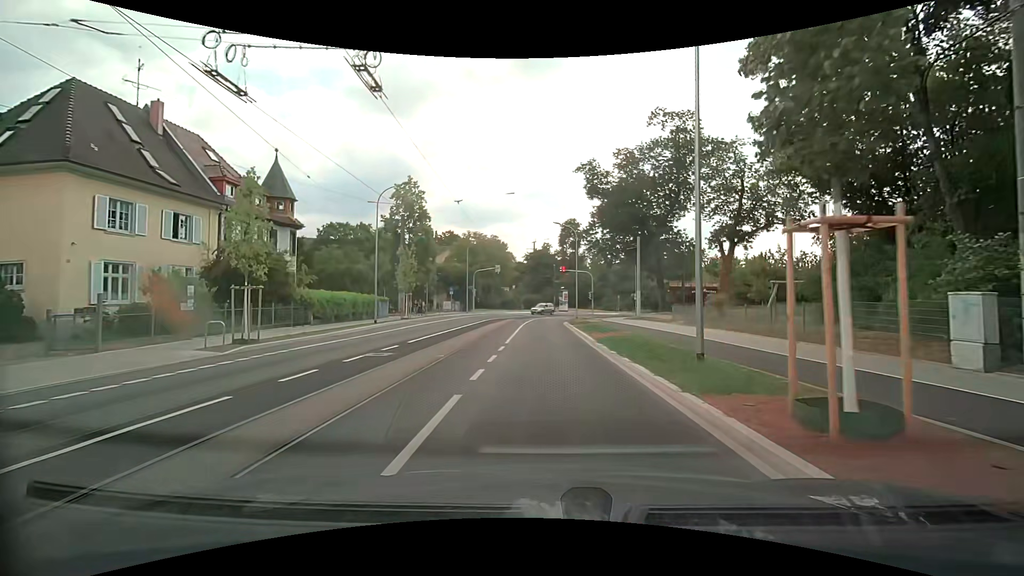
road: secondary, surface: asphalt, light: Day
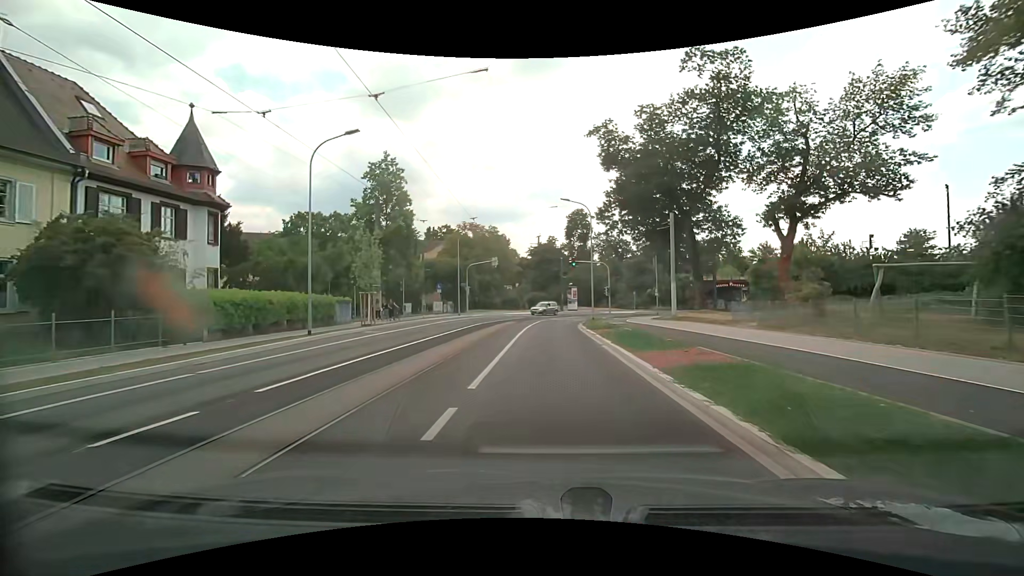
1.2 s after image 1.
(-0.2, +10.1) m; -2°
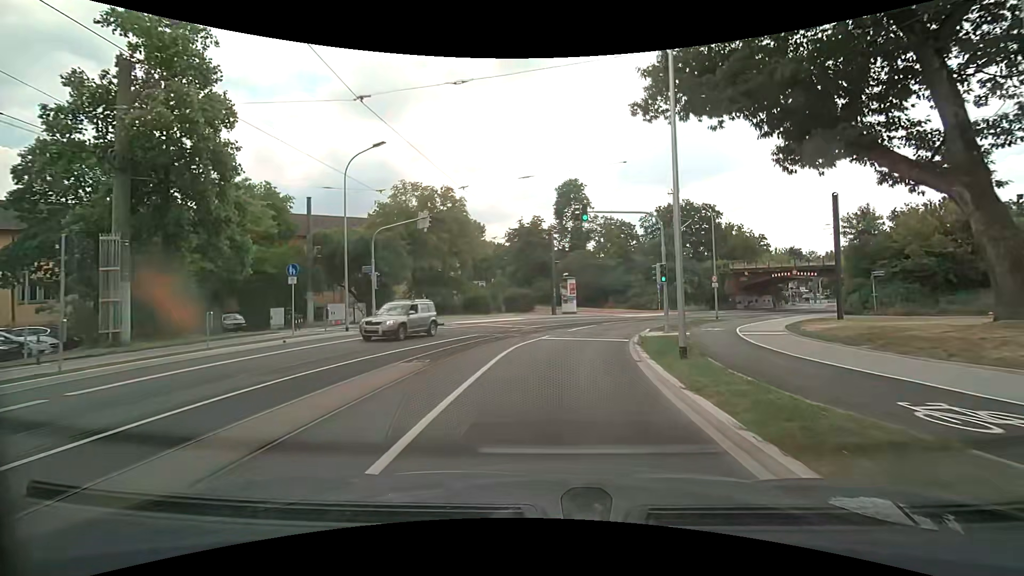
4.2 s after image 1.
(+0.5, +26.7) m; +2°
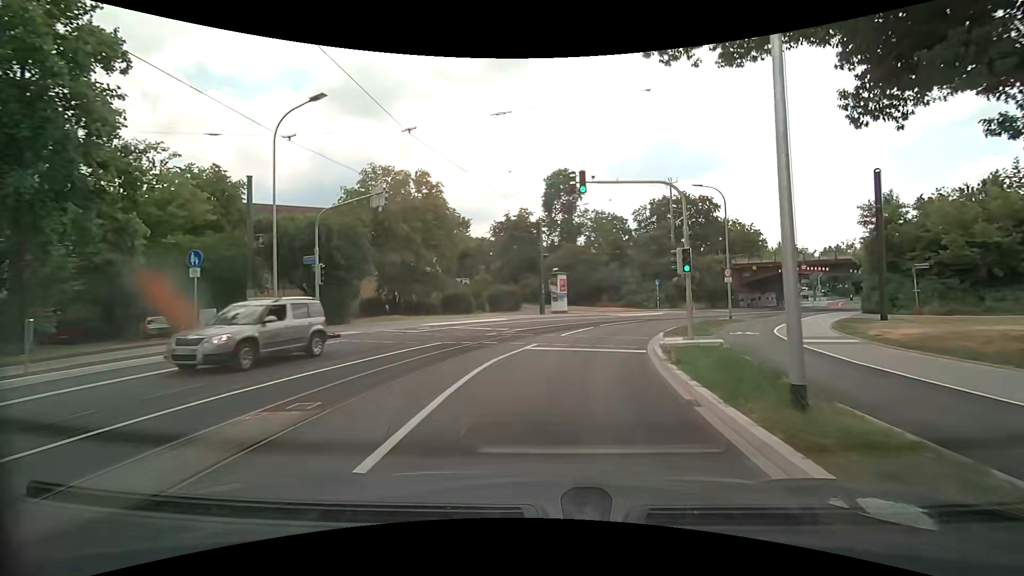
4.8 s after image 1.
(+0.1, +5.4) m; +2°
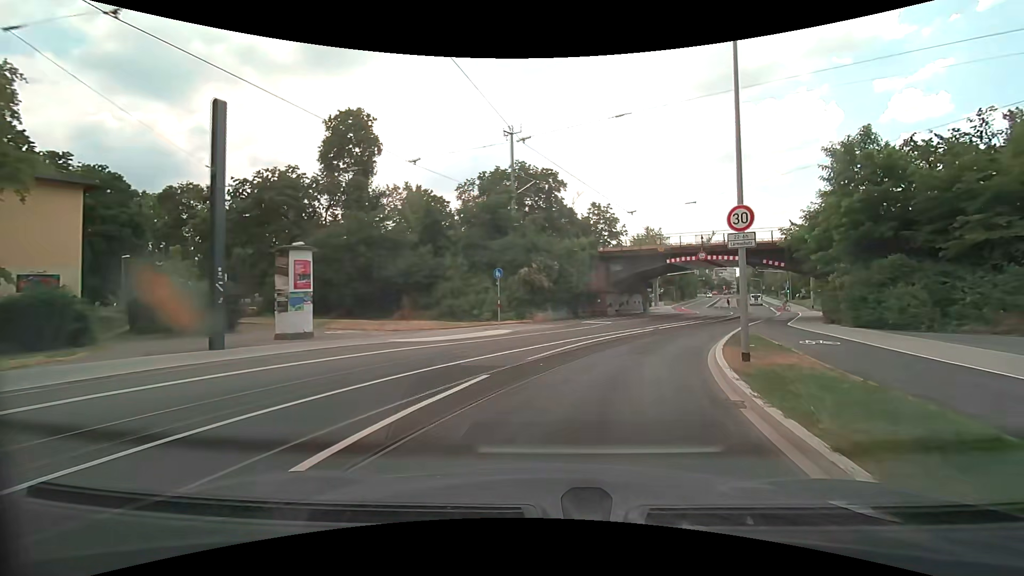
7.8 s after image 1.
(+3.7, +24.8) m; +20°
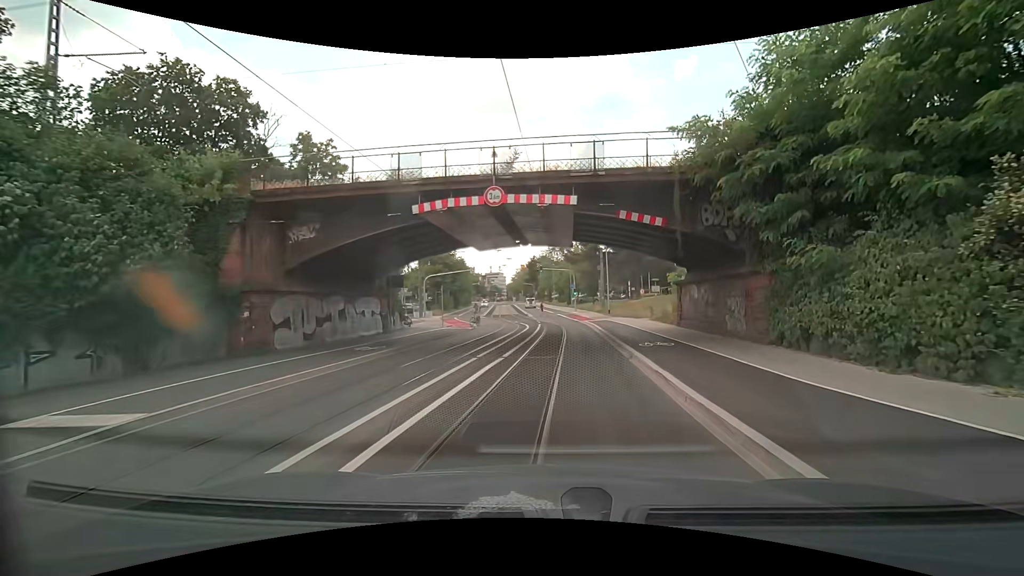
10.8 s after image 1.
(+5.7, +23.2) m; +25°
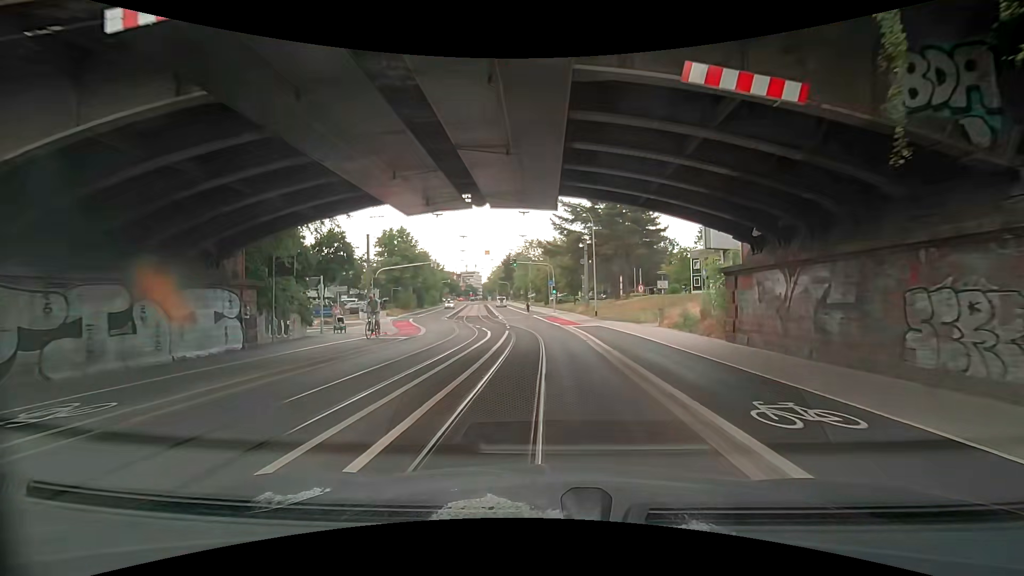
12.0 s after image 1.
(+0.2, +10.0) m; +2°
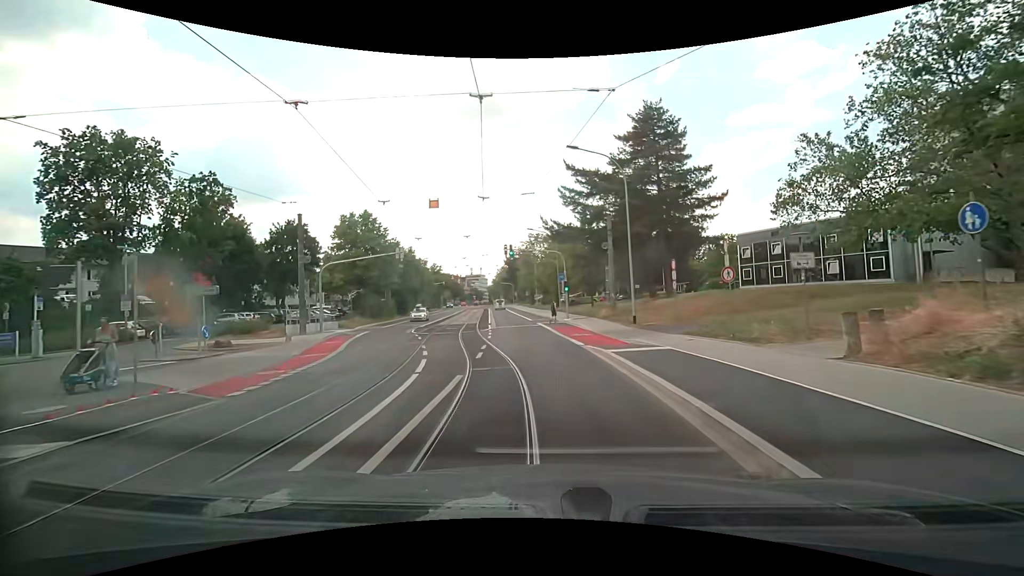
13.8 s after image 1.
(-0.1, +15.4) m; -1°
(0, +10) (-1, +20) (-1, +30) (-2, +40) (-4, +50) (-5, +60) (-6, +70) (-7, +80) (-8, +90) (-9, +100) m
